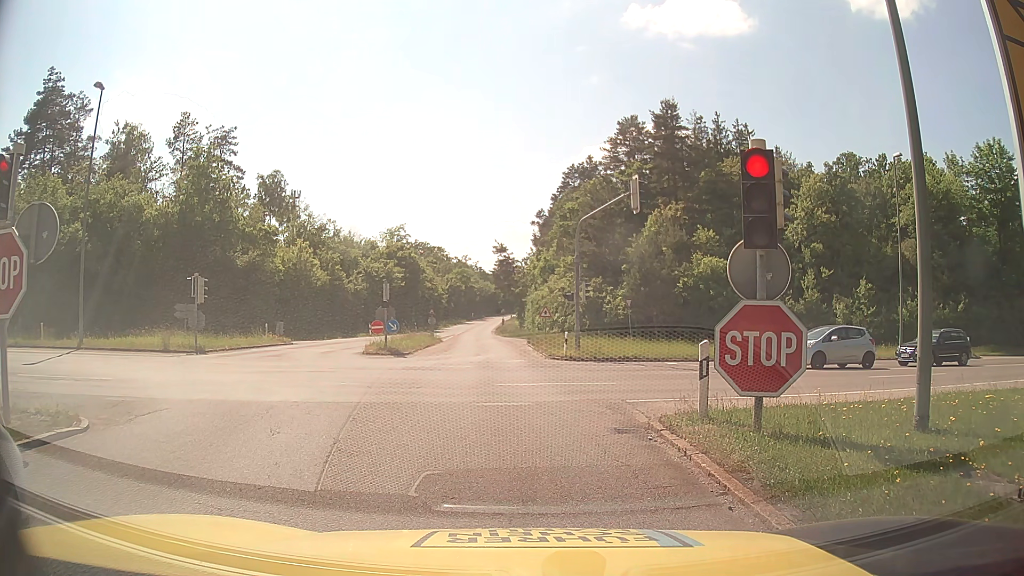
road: motorway_link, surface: asphalt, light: Day
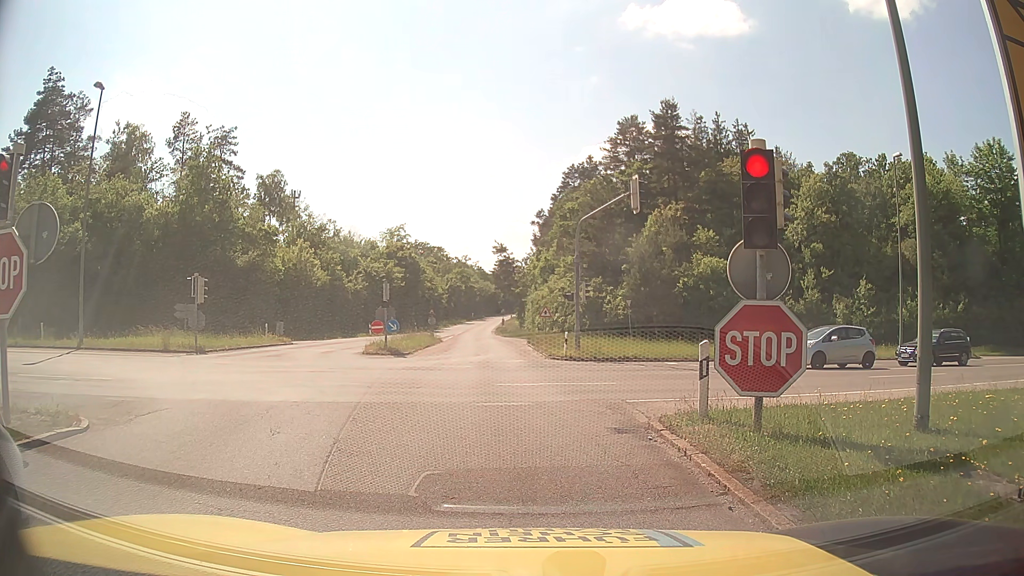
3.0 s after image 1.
(0.0, 0.0) m; 0°
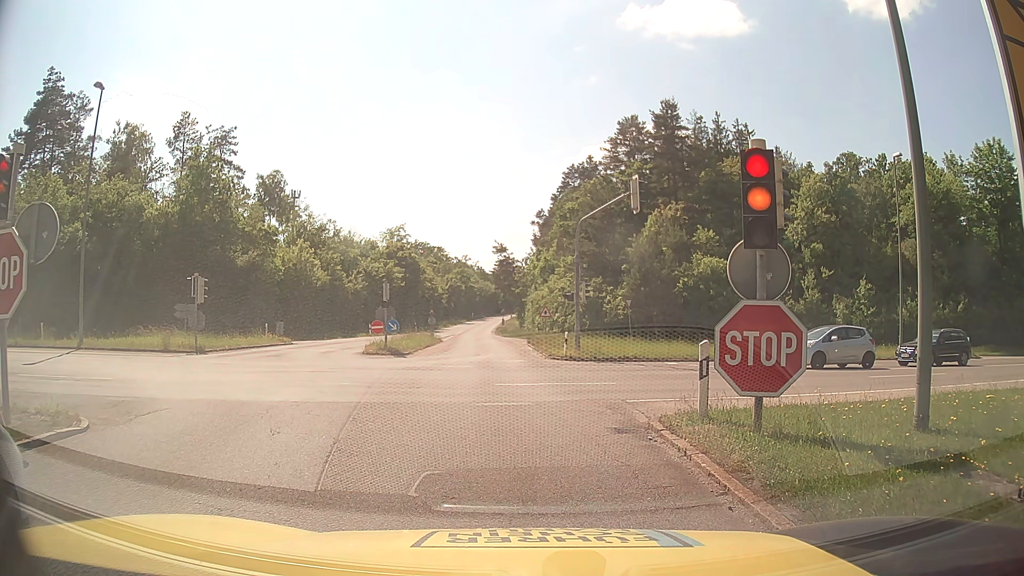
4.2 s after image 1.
(0.0, 0.0) m; 0°
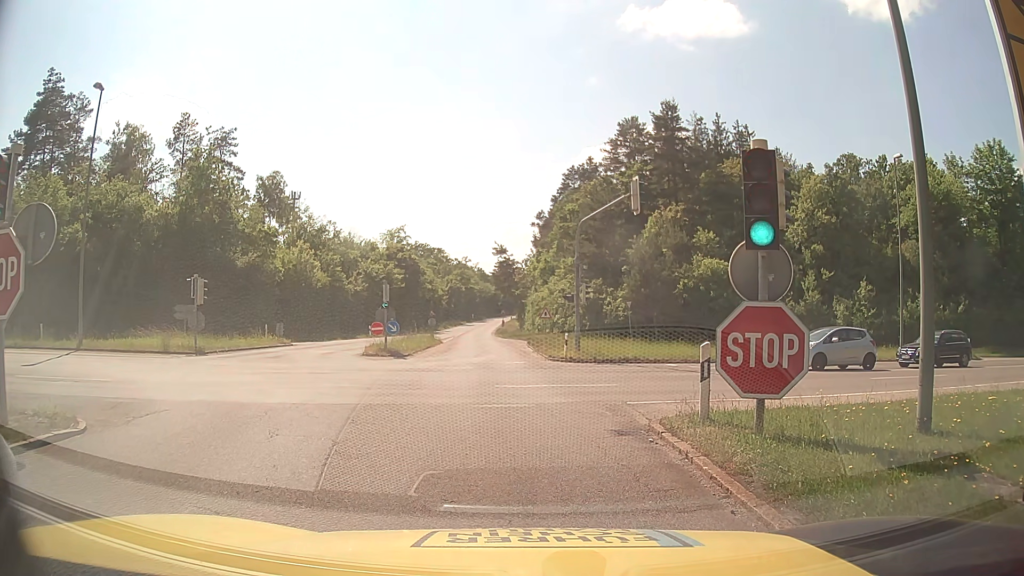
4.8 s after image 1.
(0.0, 0.0) m; 0°
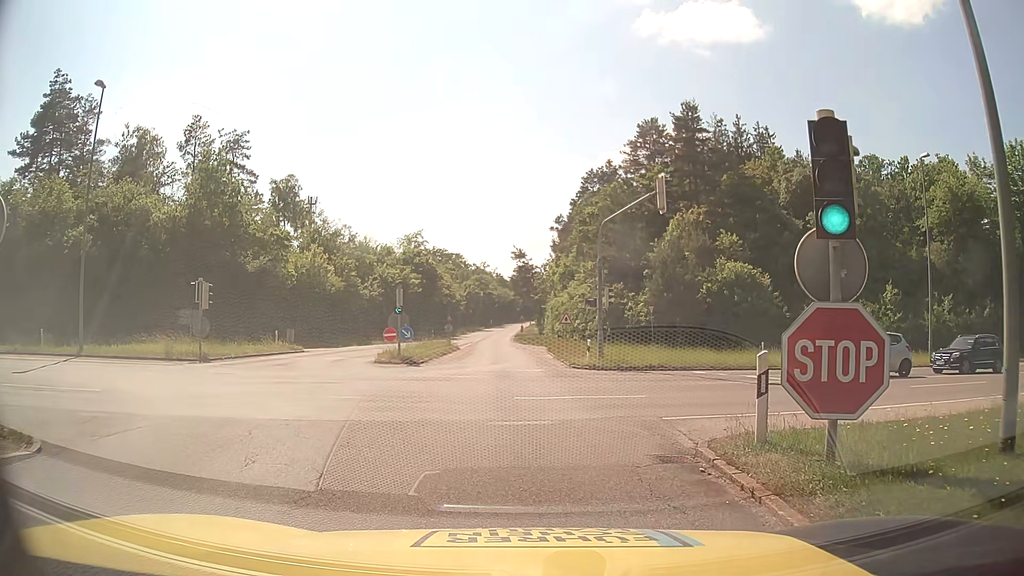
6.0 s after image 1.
(0.0, +1.5) m; -1°
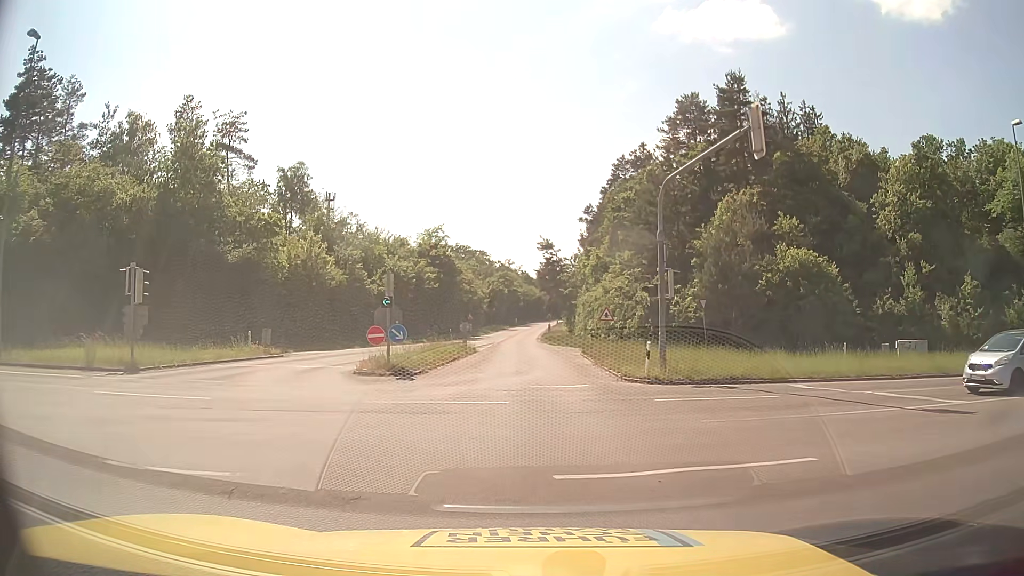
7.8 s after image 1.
(-0.3, +8.1) m; -3°
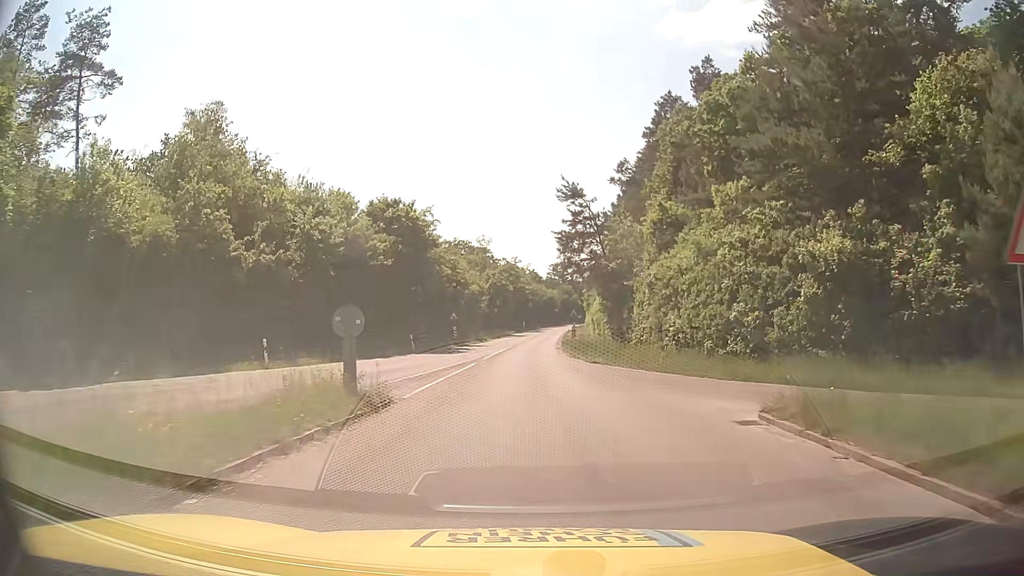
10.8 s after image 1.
(0.0, +29.4) m; 0°
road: tertiary
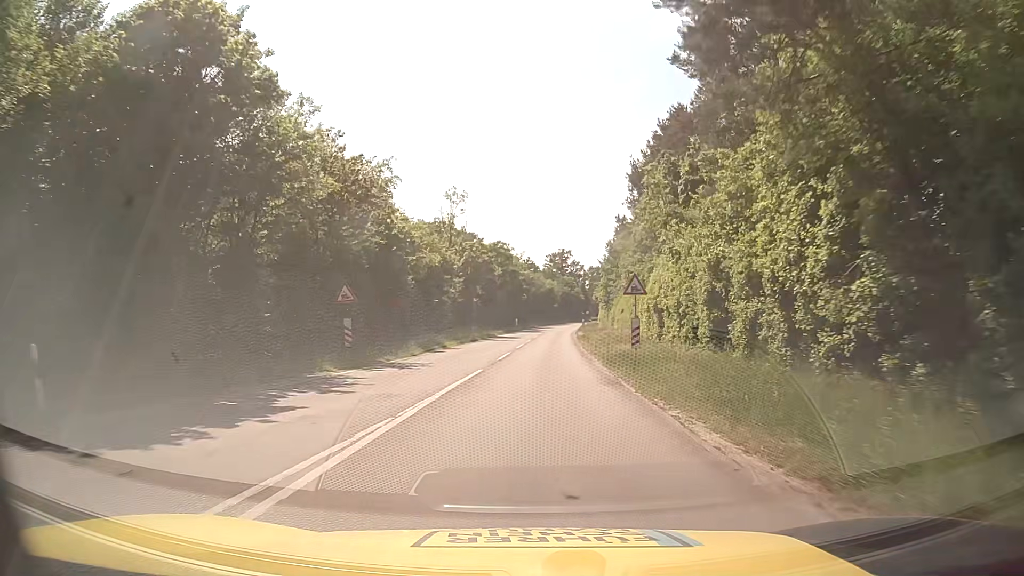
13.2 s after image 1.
(-0.1, +33.0) m; 0°
(0, +10) (0, +20) (+1, +30) (+1, +40) (+2, +50) (+3, +60) (+3, +70) (+4, +80) (+5, +90) (+5, +100) m
